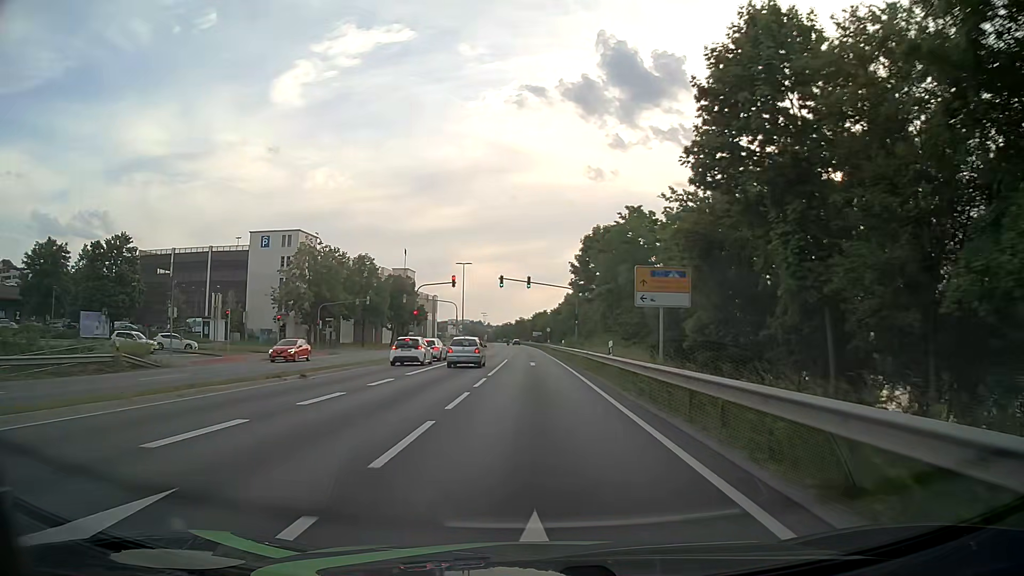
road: primary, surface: asphalt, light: Day
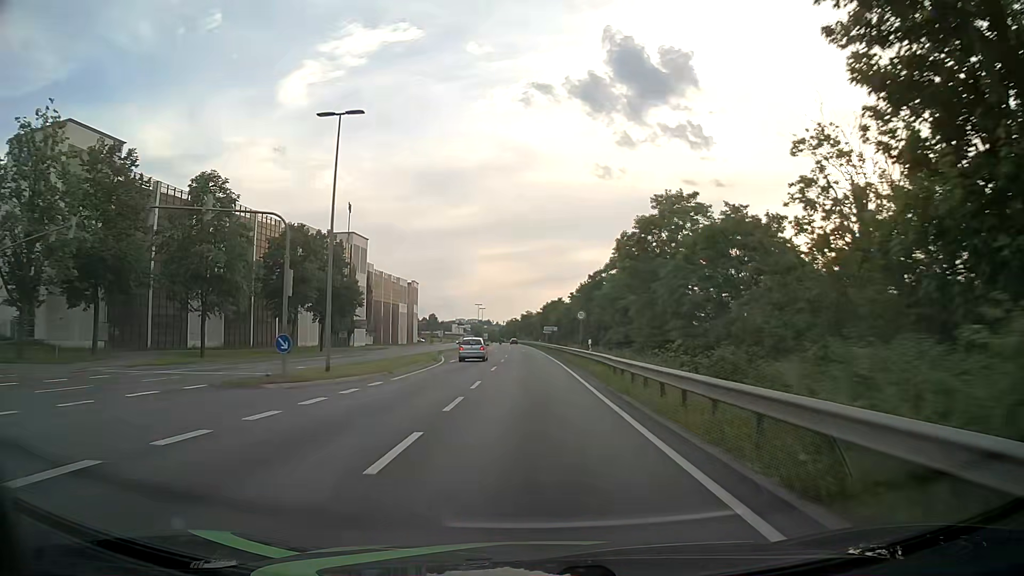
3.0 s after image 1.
(-0.3, +53.9) m; -1°
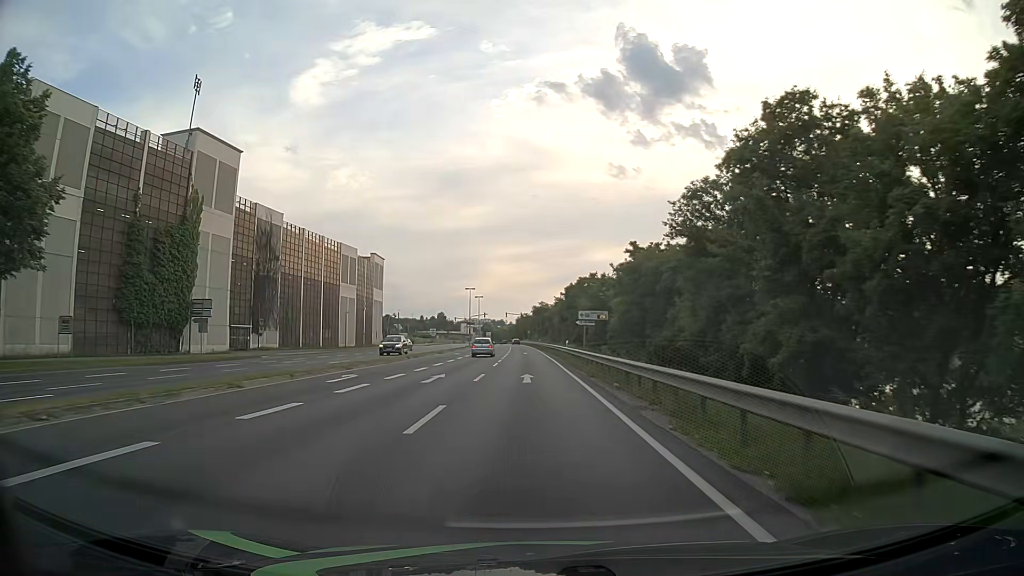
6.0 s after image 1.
(-0.5, +53.9) m; -1°
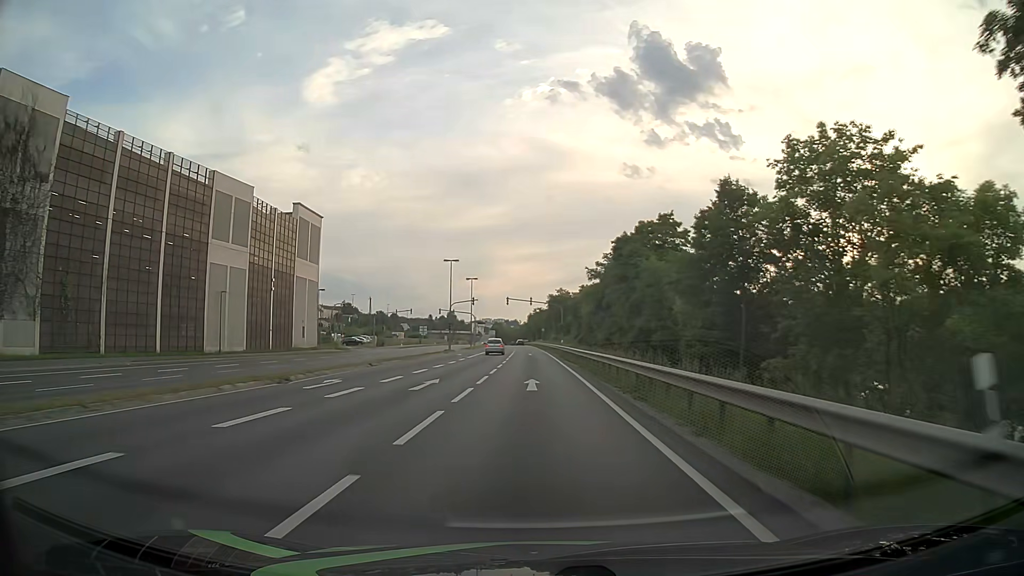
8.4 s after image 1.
(-0.4, +43.0) m; -1°
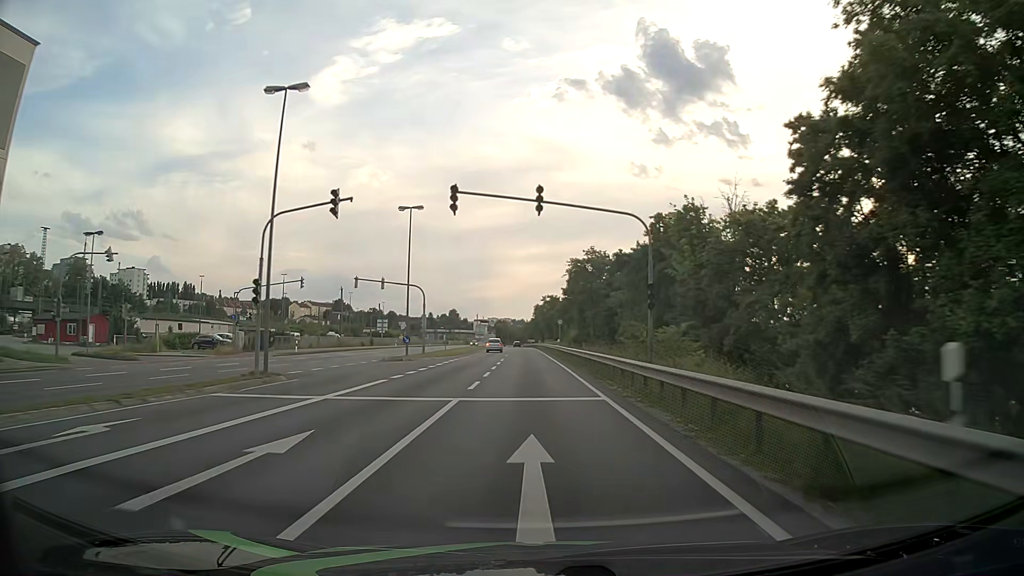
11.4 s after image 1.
(-0.3, +53.8) m; -1°
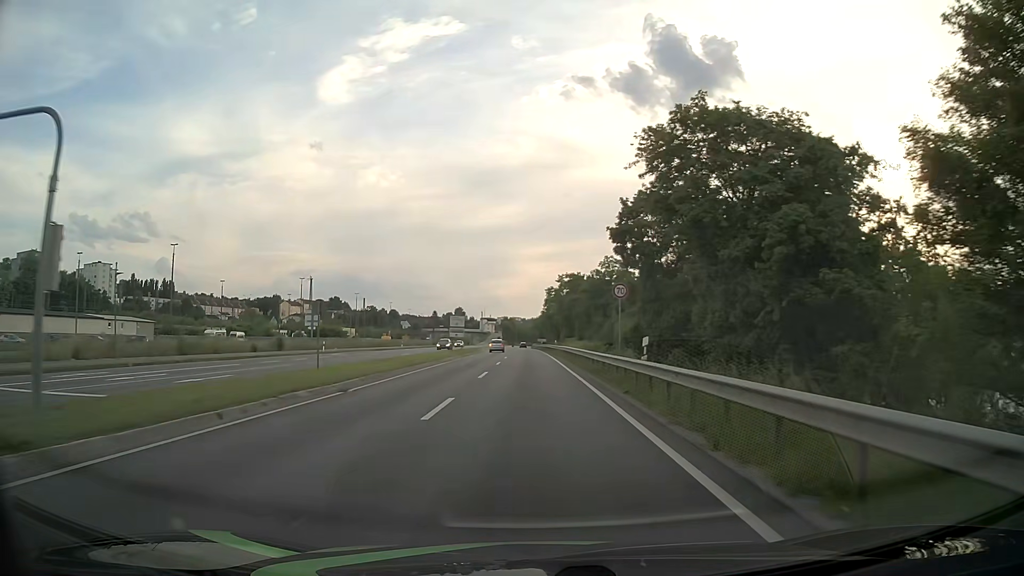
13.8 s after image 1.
(0.0, +43.0) m; -1°
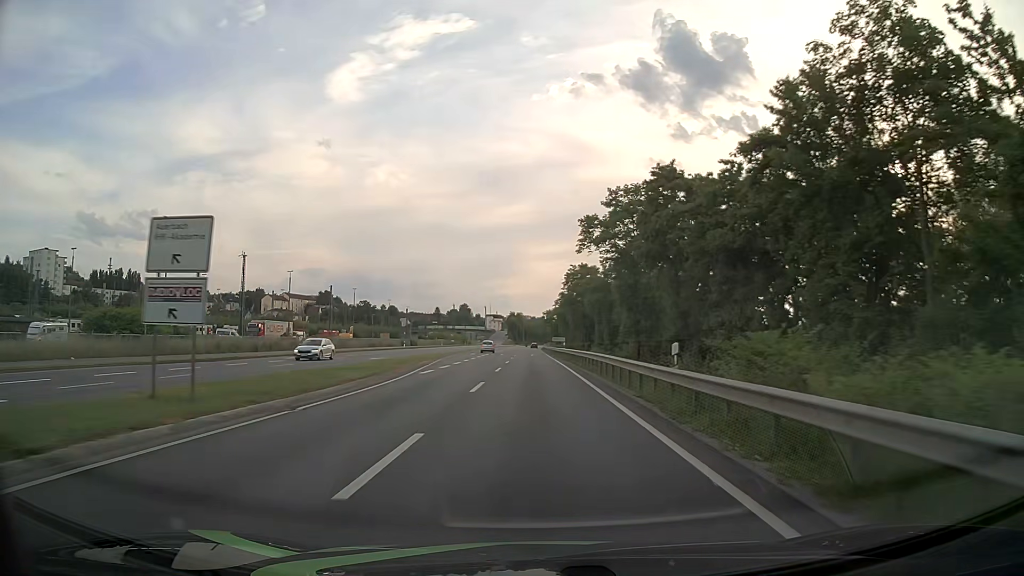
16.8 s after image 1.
(-0.3, +53.7) m; -1°
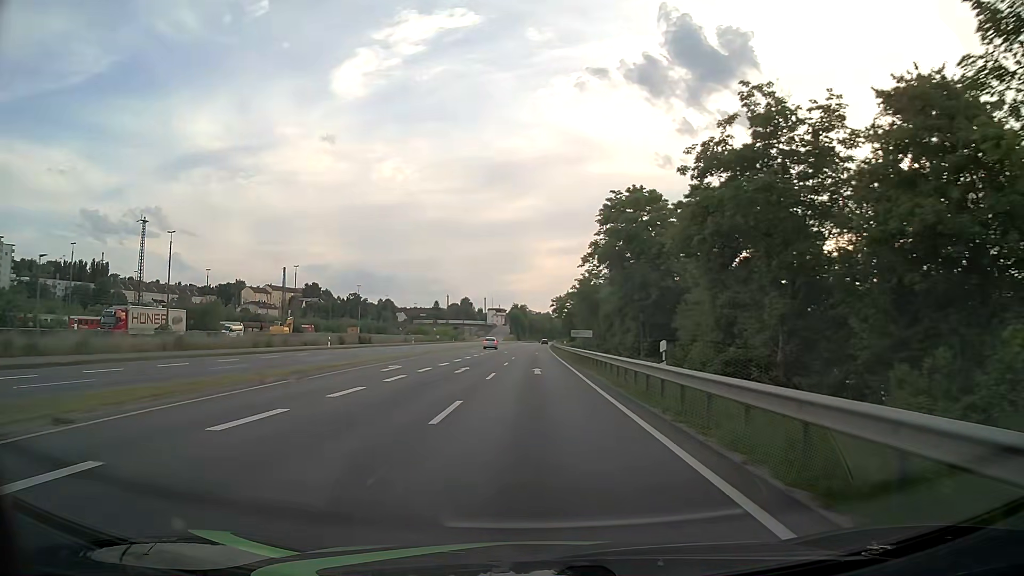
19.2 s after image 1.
(-0.2, +43.1) m; 0°
